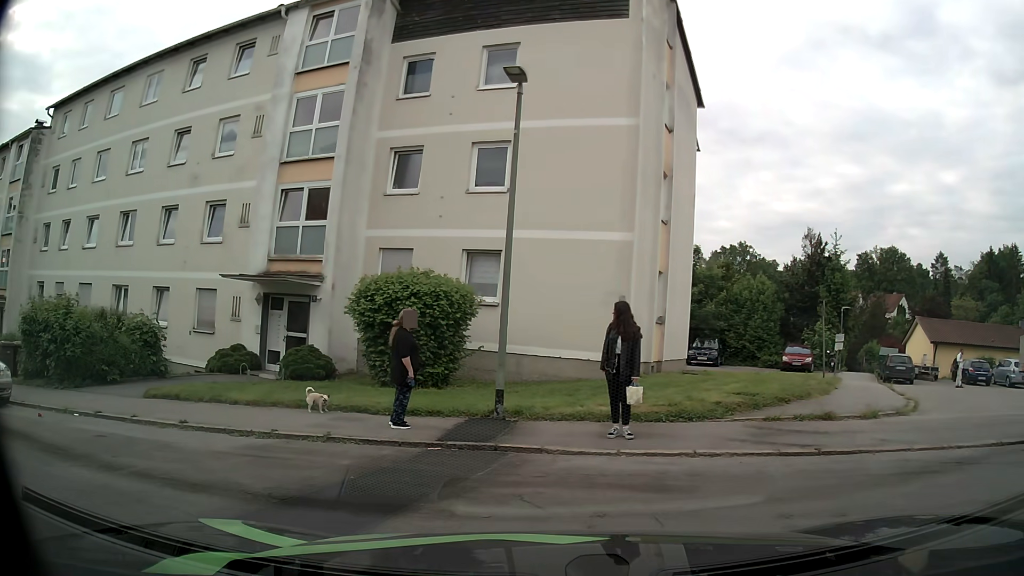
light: Day
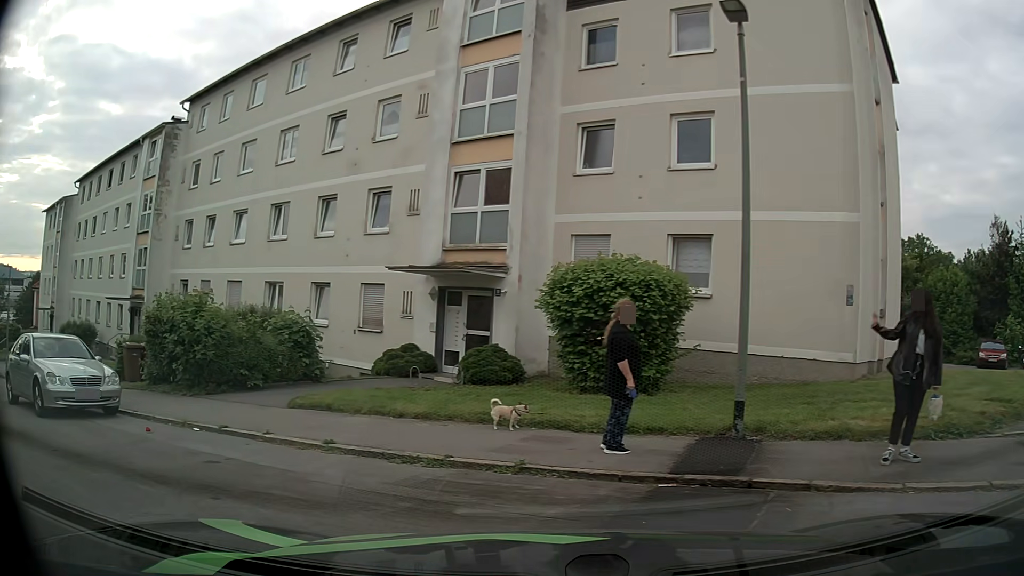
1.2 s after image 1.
(-0.2, +2.2) m; -14°
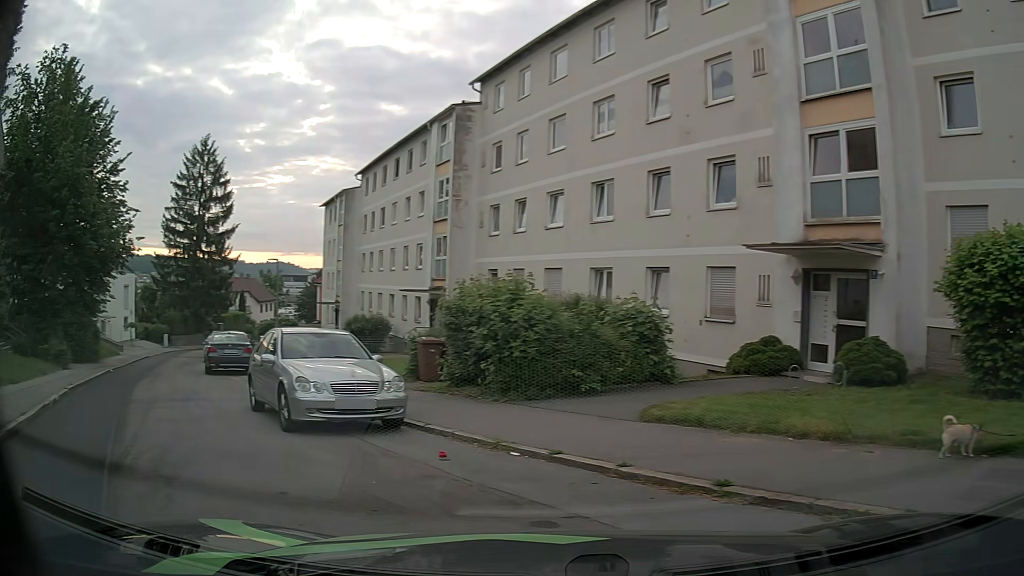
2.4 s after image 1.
(-0.5, +2.7) m; -23°
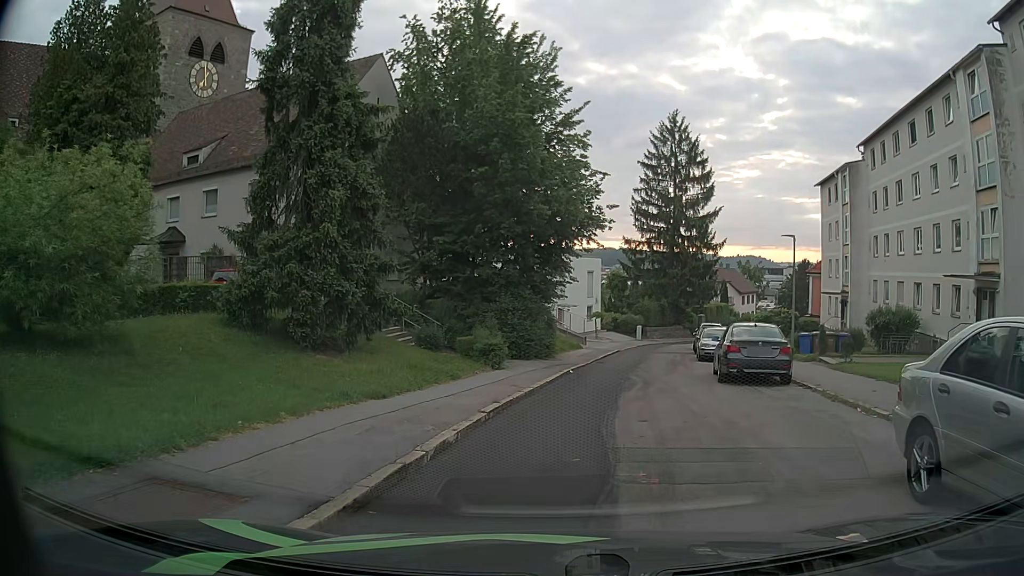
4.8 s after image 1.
(-3.6, +6.1) m; -44°
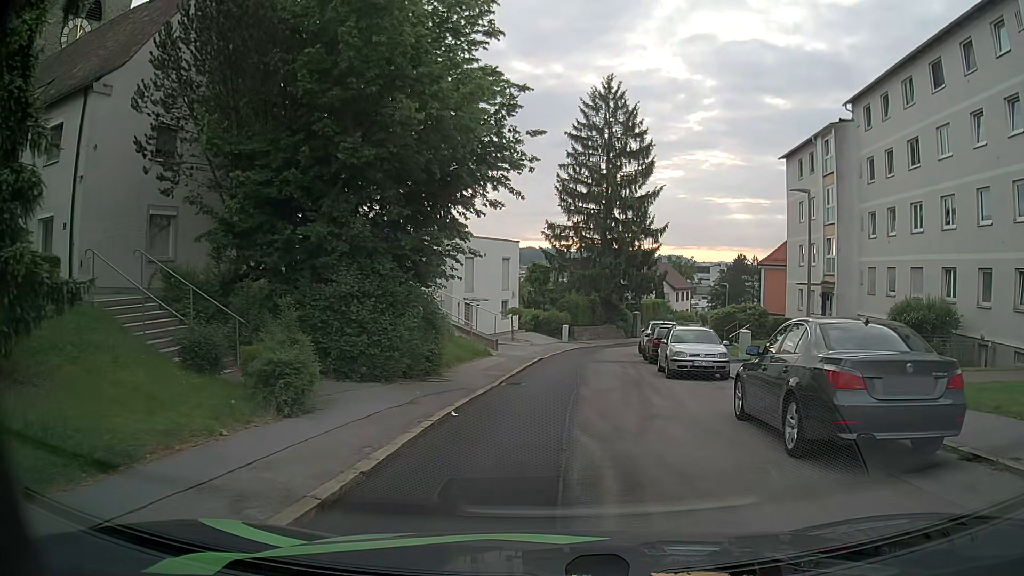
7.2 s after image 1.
(+0.8, +10.0) m; +7°
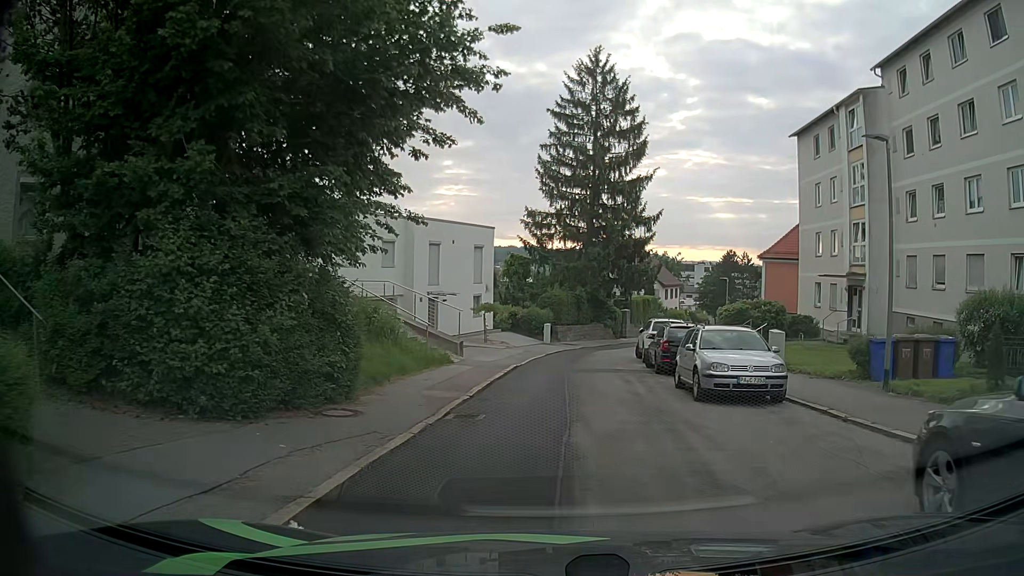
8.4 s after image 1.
(+0.1, +5.9) m; +2°
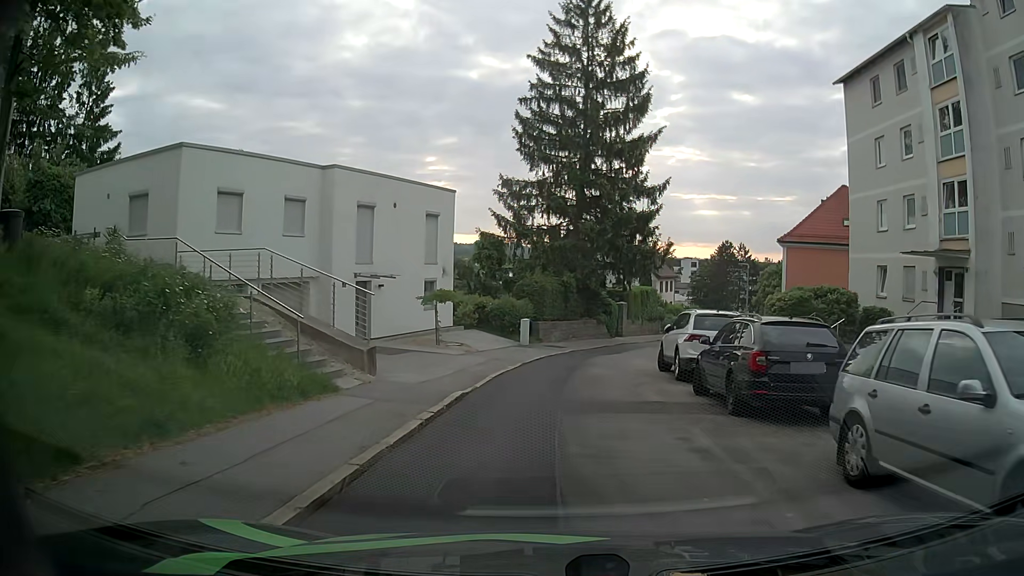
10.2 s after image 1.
(+0.2, +9.9) m; +2°
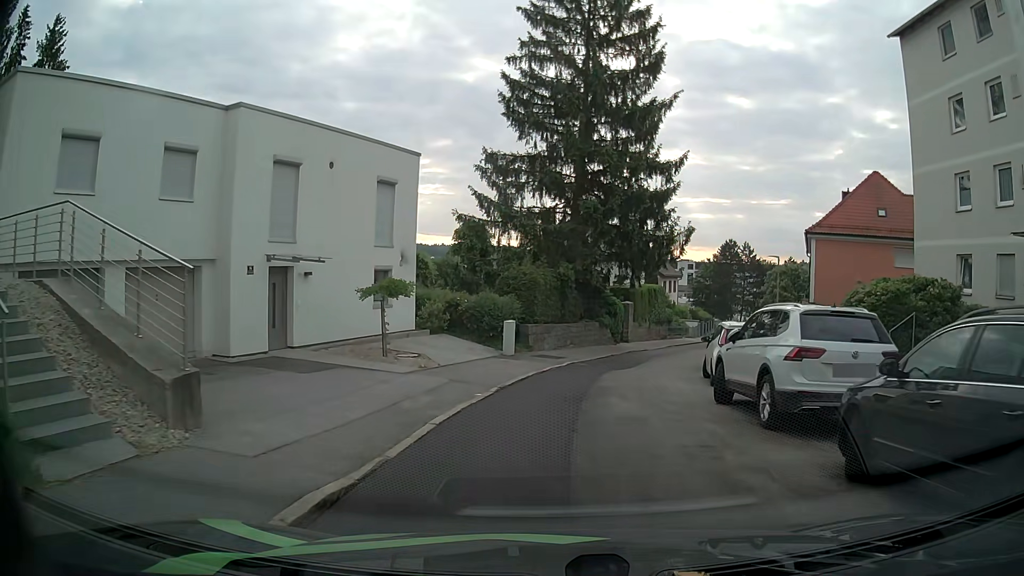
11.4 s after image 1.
(0.0, +7.0) m; +1°
(0, +10) (+1, +20) (+4, +30) (+8, +39) (+11, +48) (+14, +58) (+18, +67) (+22, +76) (+29, +84) (+37, +89) m
